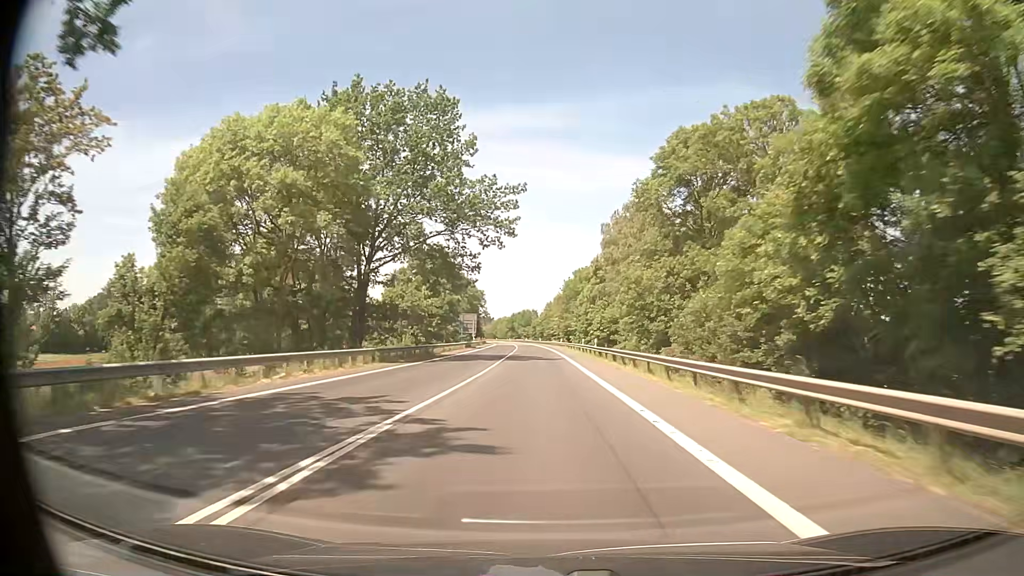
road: primary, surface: asphalt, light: Day
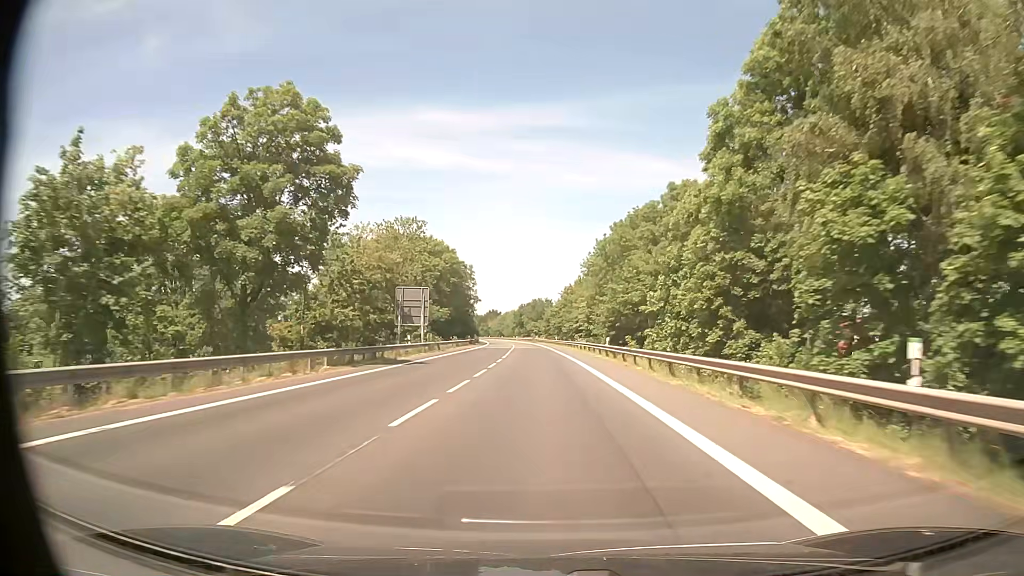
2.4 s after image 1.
(-0.6, +56.6) m; -1°
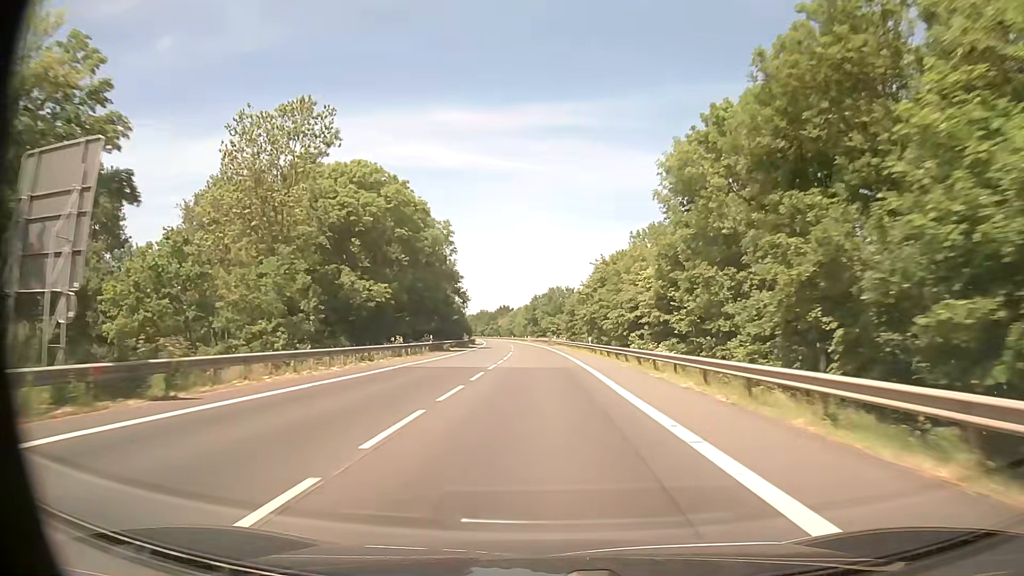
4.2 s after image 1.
(-0.6, +44.6) m; -2°
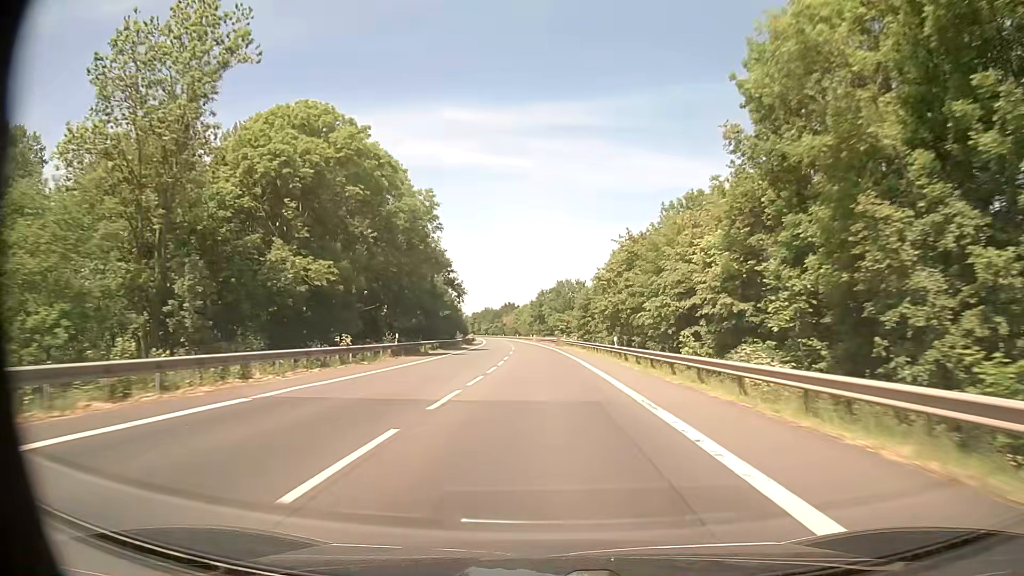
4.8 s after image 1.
(-0.1, +15.0) m; -1°
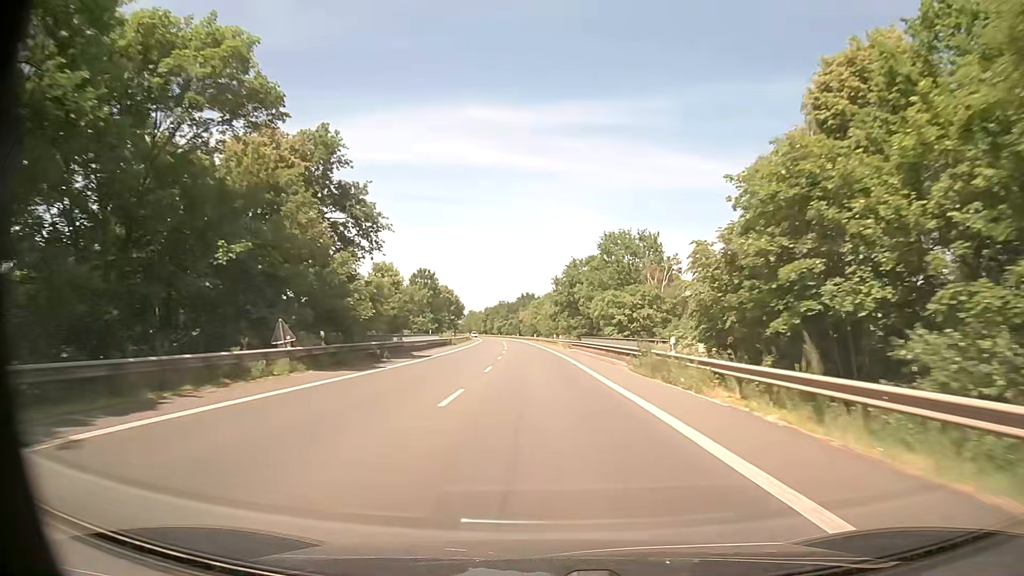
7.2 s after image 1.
(-1.1, +60.5) m; -2°
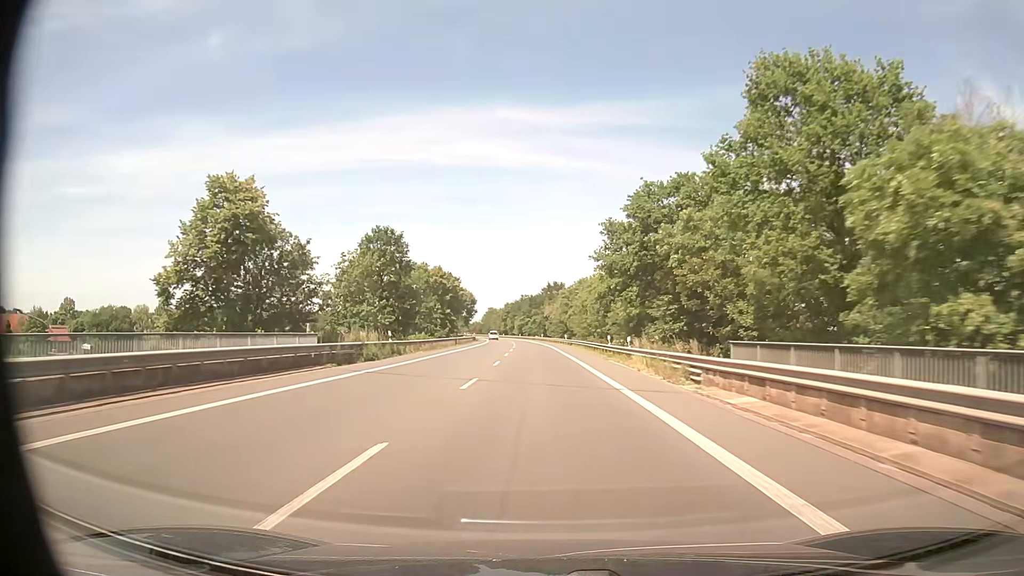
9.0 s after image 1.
(-0.9, +44.8) m; -2°
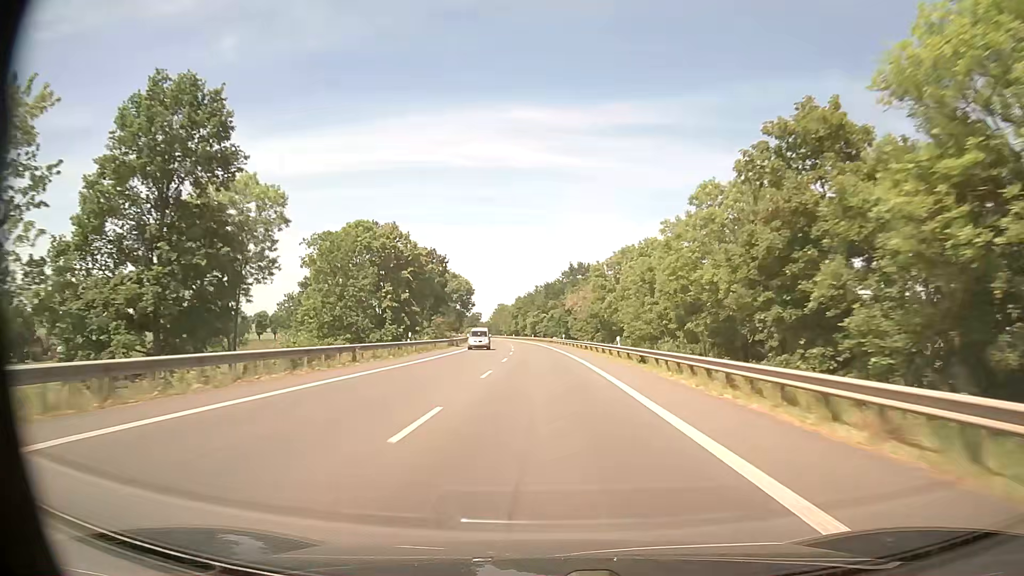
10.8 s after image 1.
(-0.6, +44.5) m; -2°
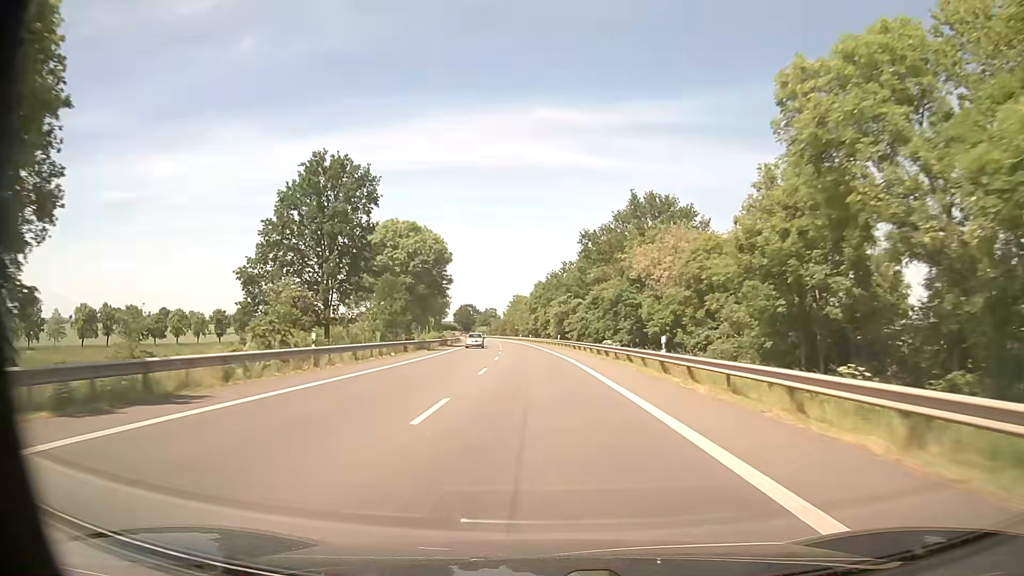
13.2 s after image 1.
(-0.7, +58.9) m; -2°
(0, +10) (0, +20) (0, +30) (-1, +40) (-1, +50) (-2, +60) (-3, +70) (-3, +80) (-4, +90) (-5, +100) m
